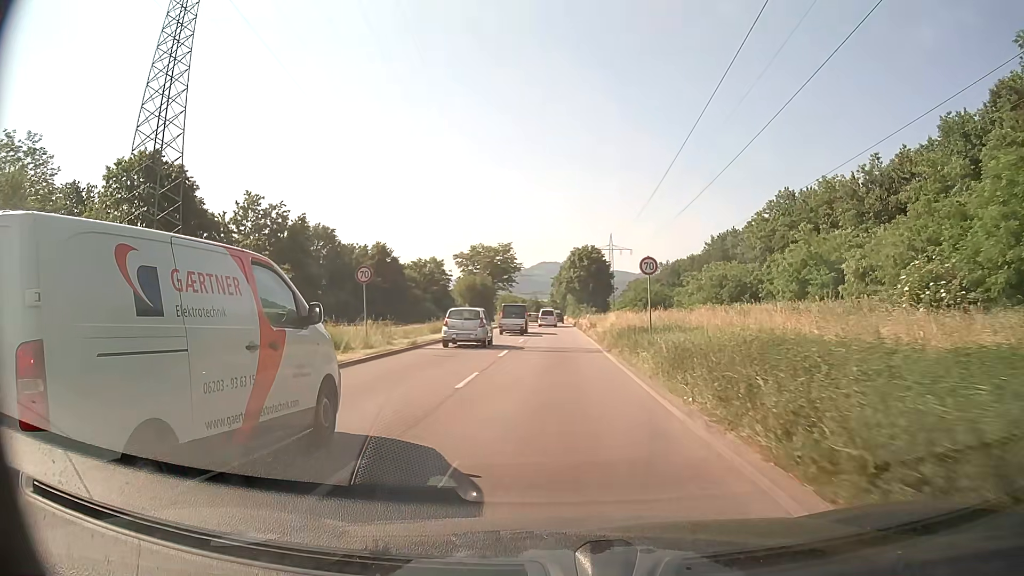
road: primary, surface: asphalt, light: Day
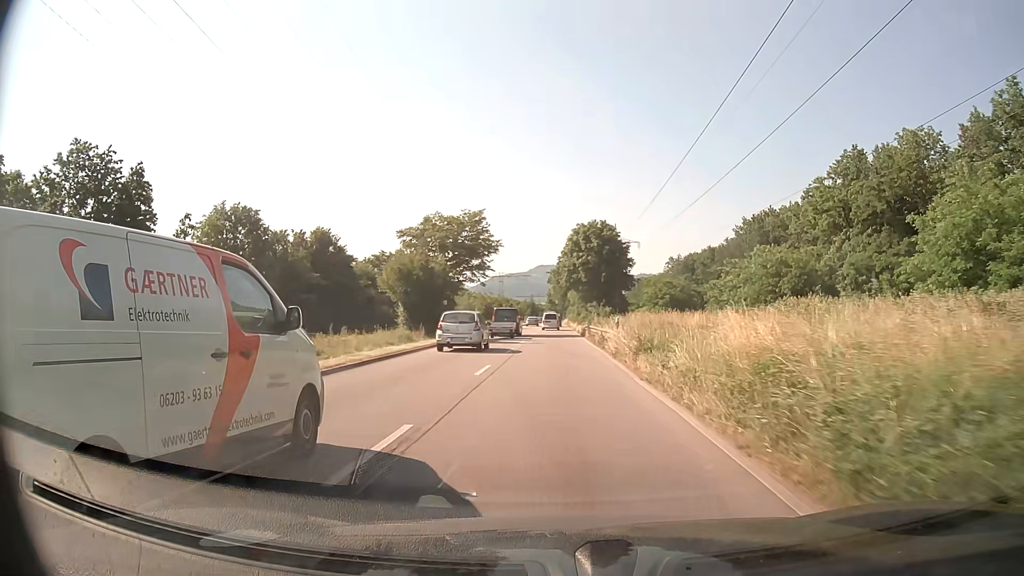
(0.0, +26.6) m; 0°
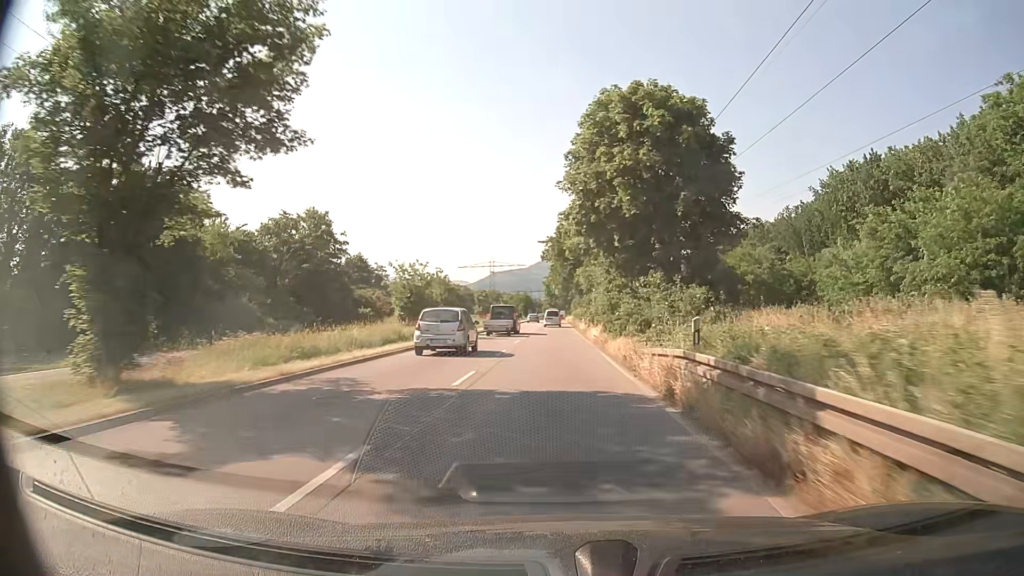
(+0.2, +39.2) m; 0°
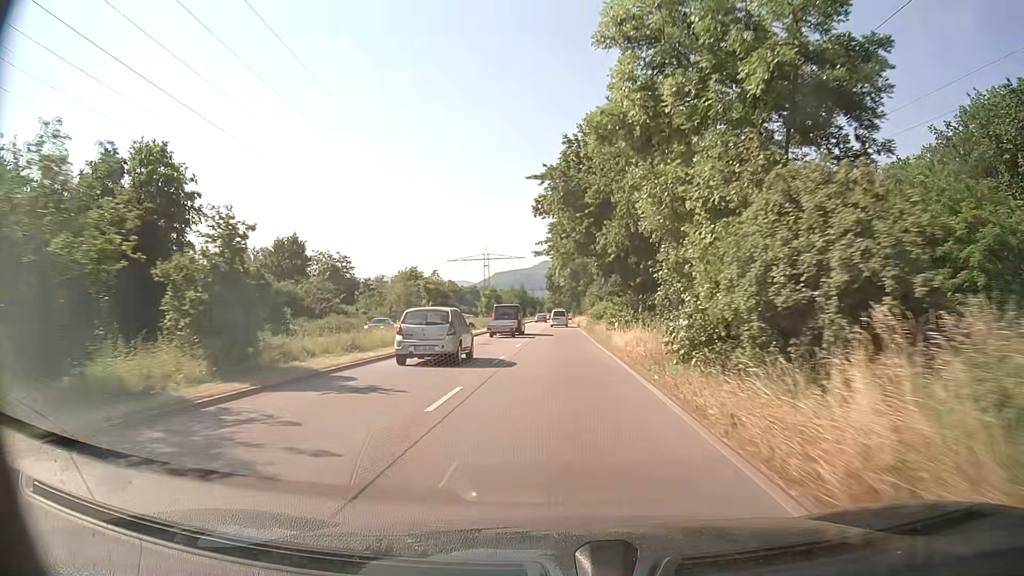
(-0.1, +30.6) m; 0°
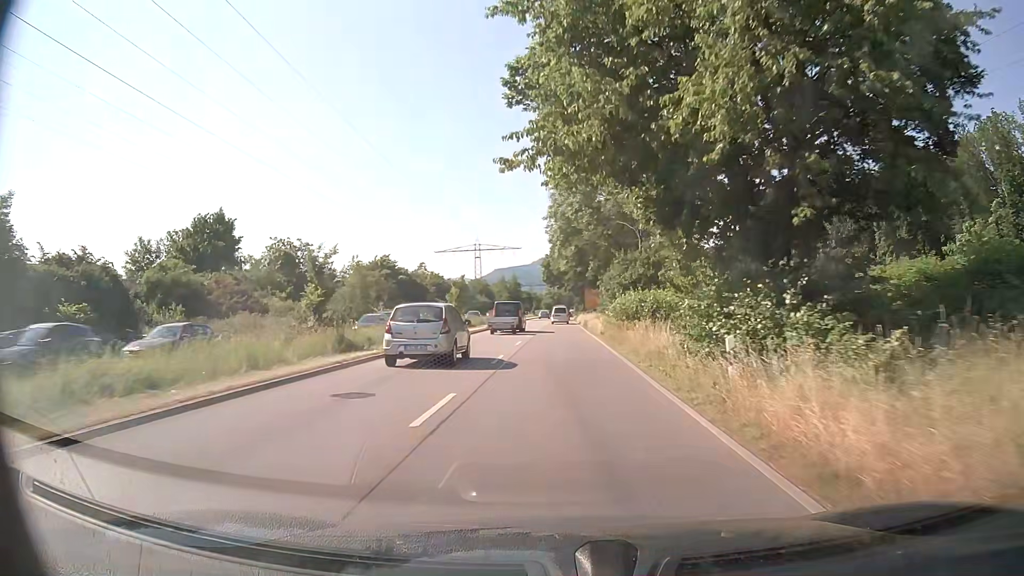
(-0.1, +19.5) m; 0°
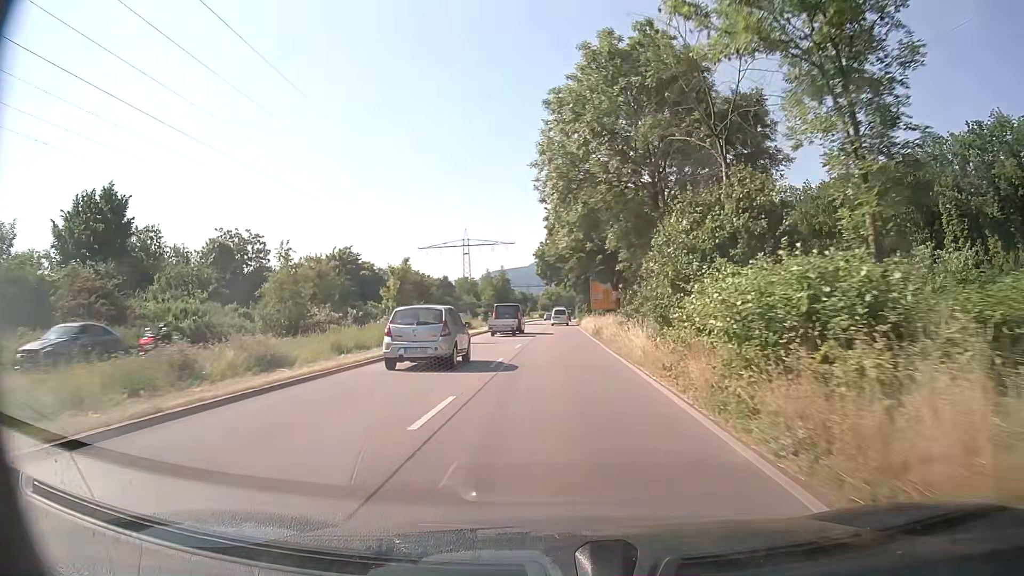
(-0.1, +18.3) m; 0°
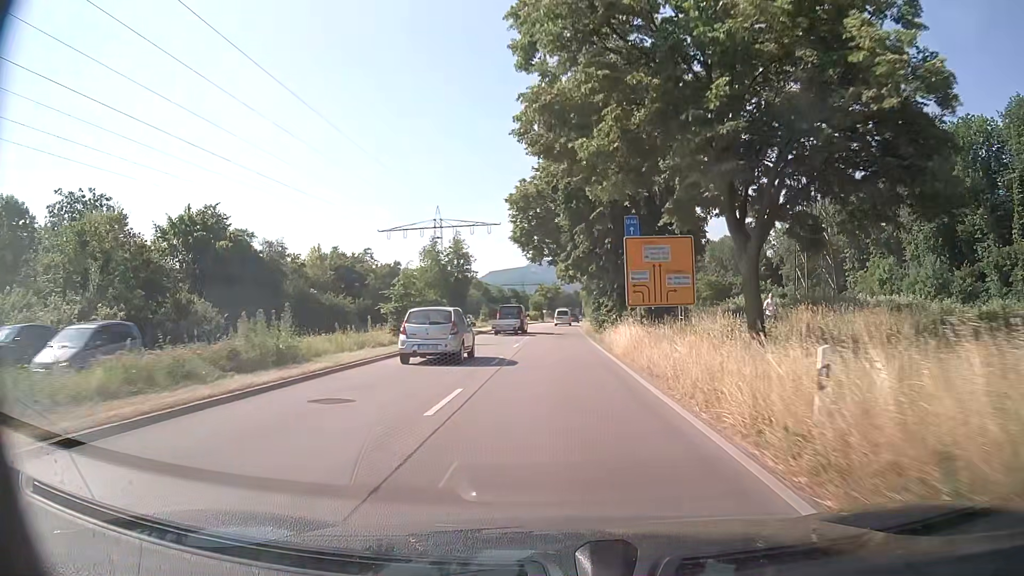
(0.0, +35.1) m; 0°
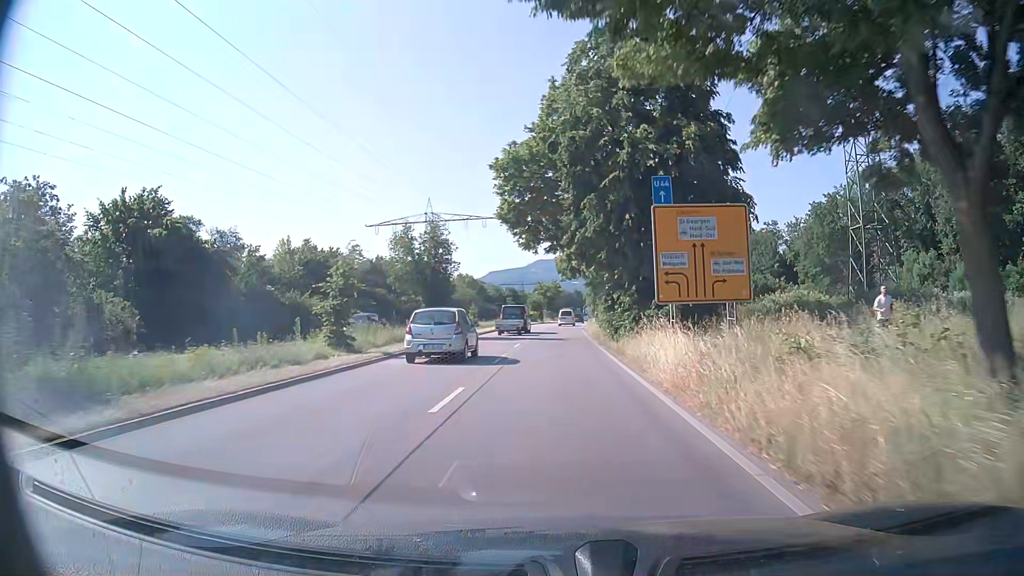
(+0.1, +8.8) m; 0°
